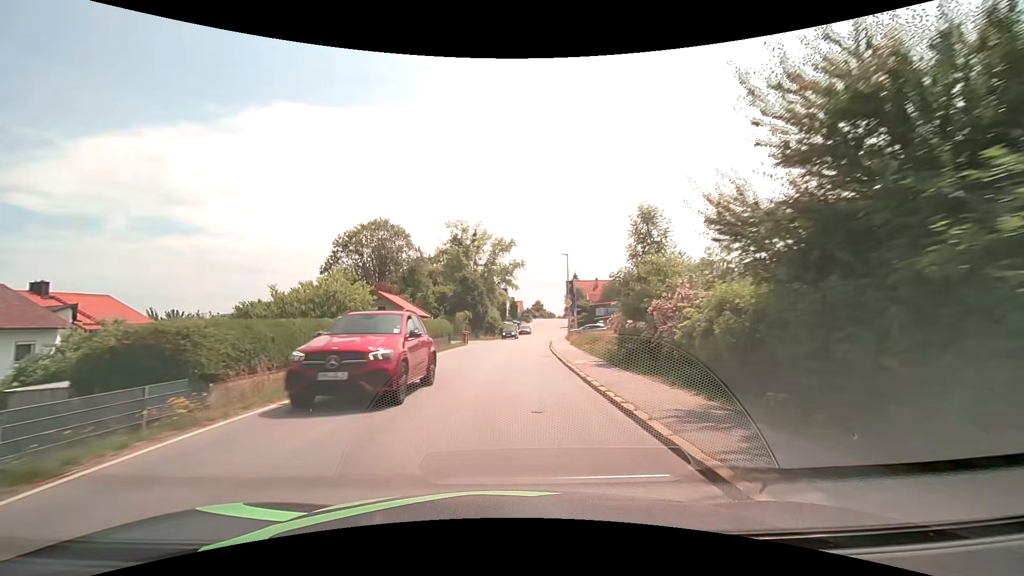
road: secondary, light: Day
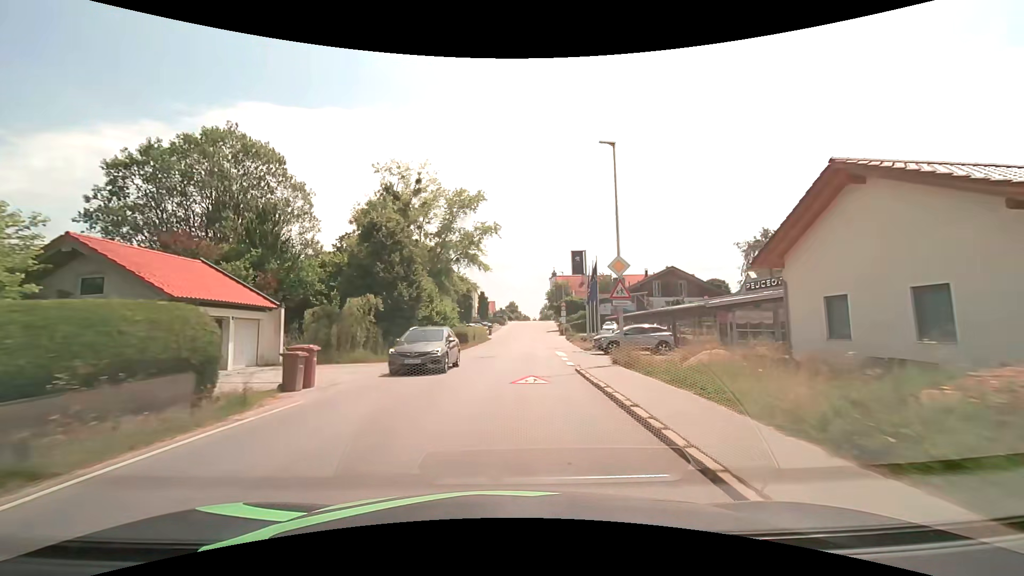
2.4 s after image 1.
(+0.8, +30.1) m; +3°
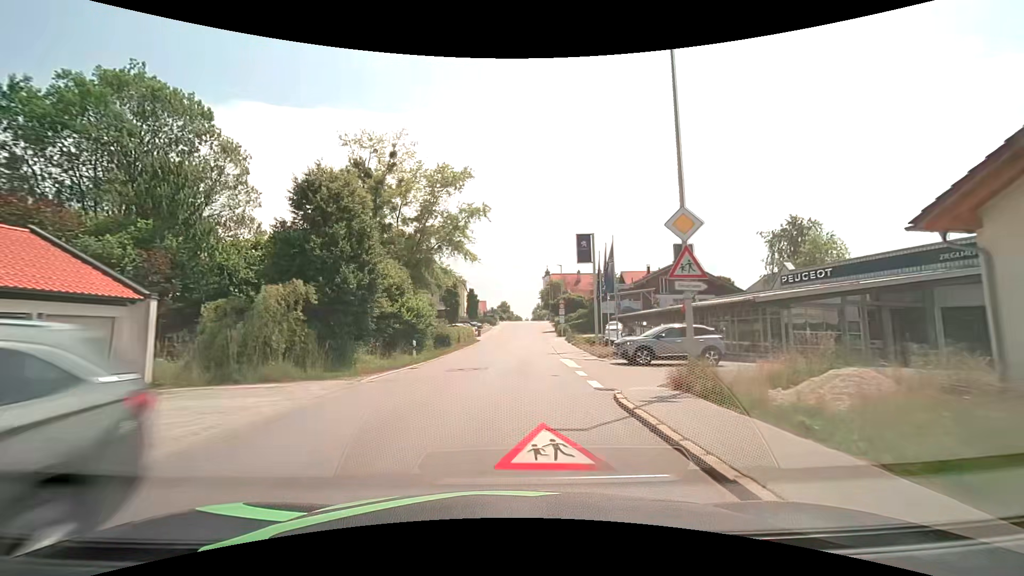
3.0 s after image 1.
(+0.1, +7.5) m; +1°
